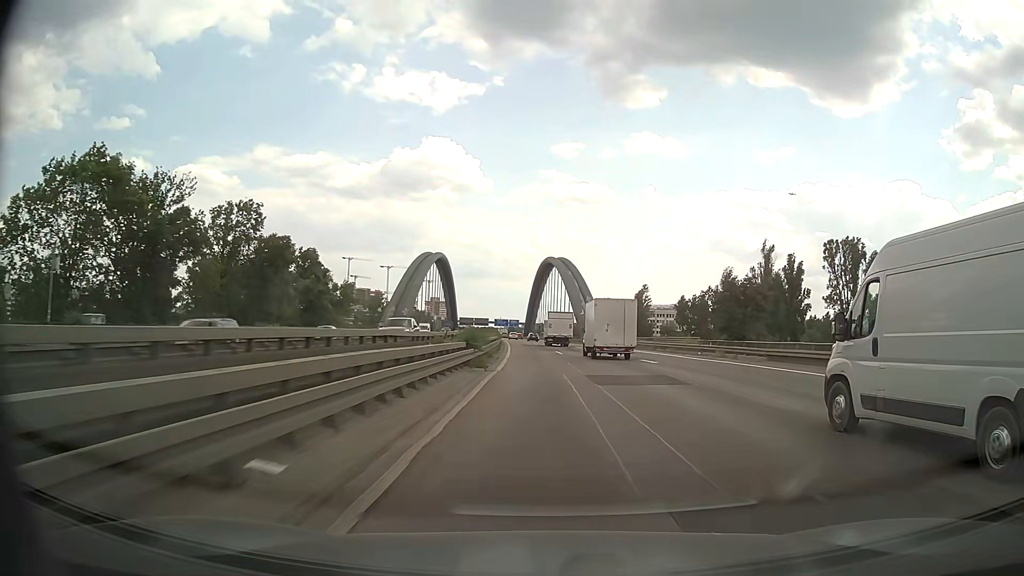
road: motorway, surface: asphalt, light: Day
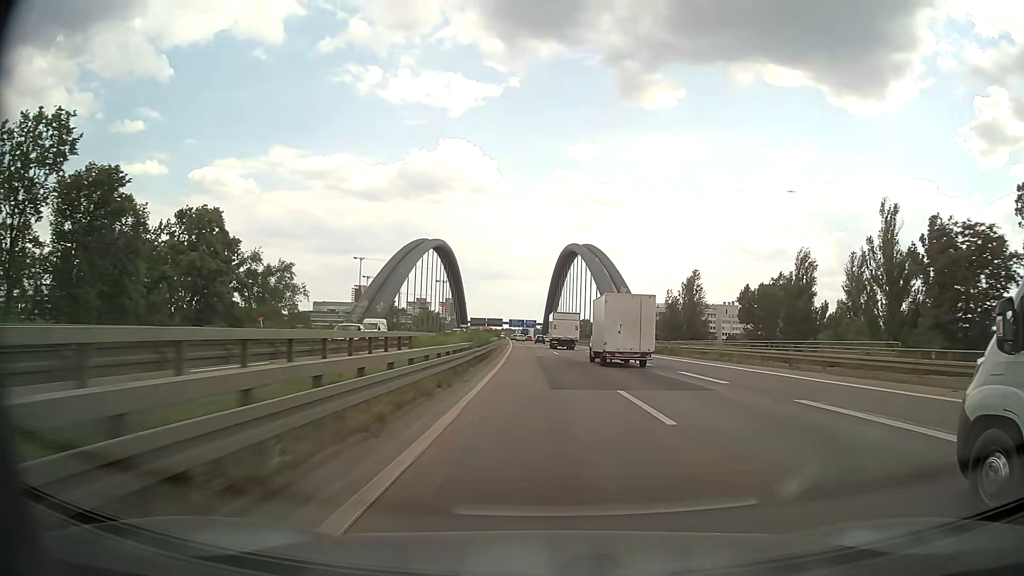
(-0.5, +32.8) m; -2°
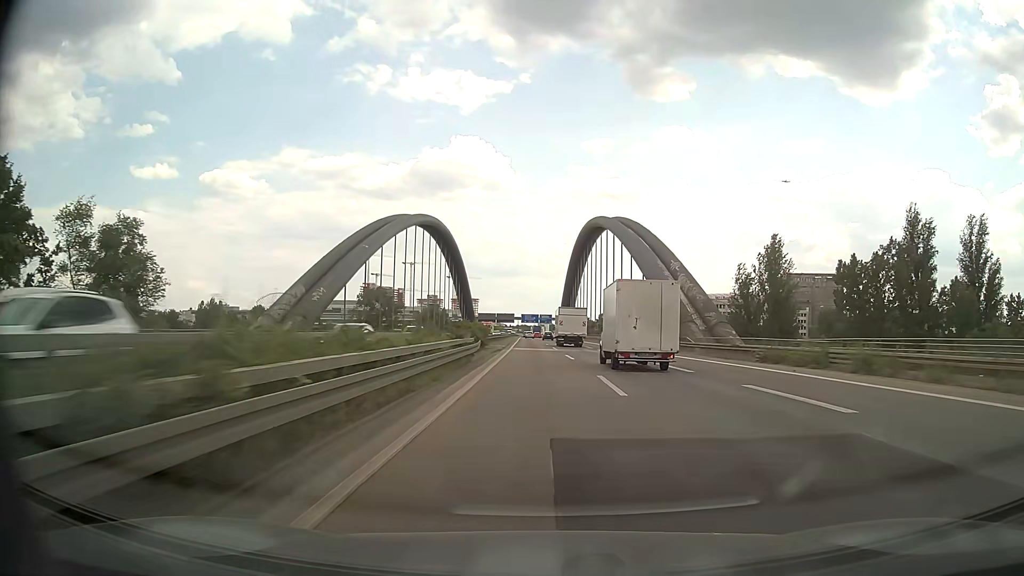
(-0.4, +32.6) m; -1°
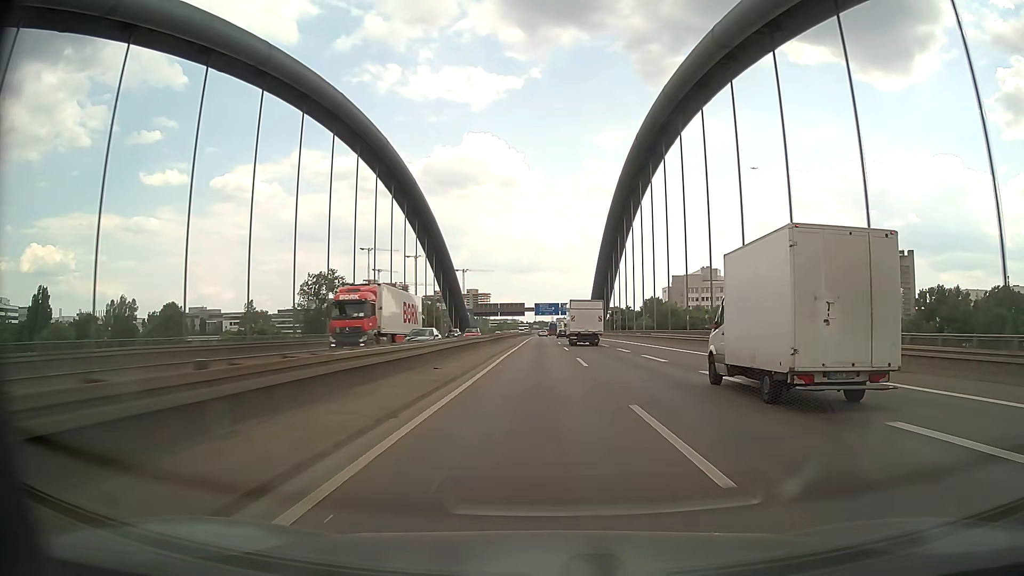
(-1.8, +81.0) m; -2°
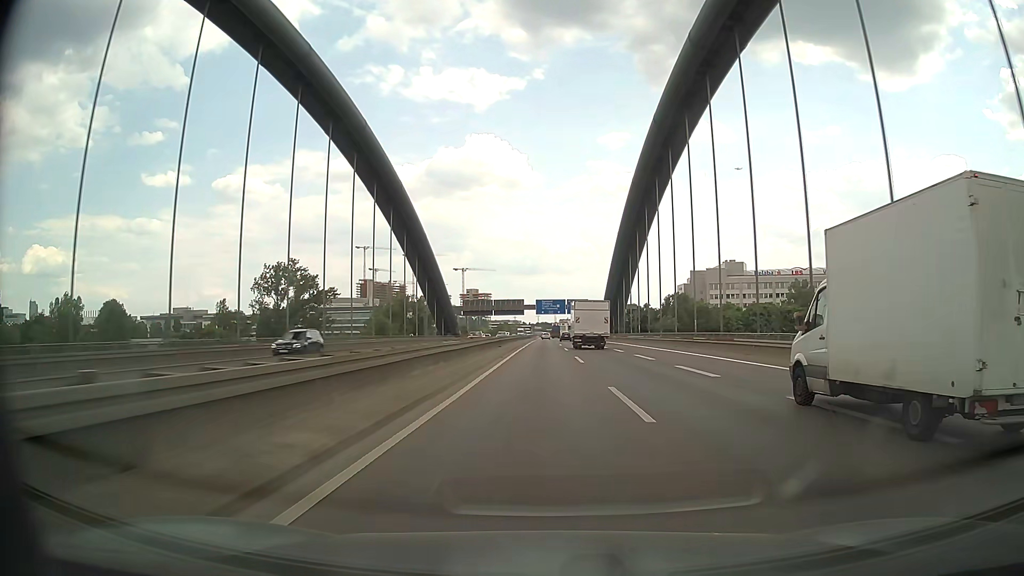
(0.0, +32.4) m; 0°
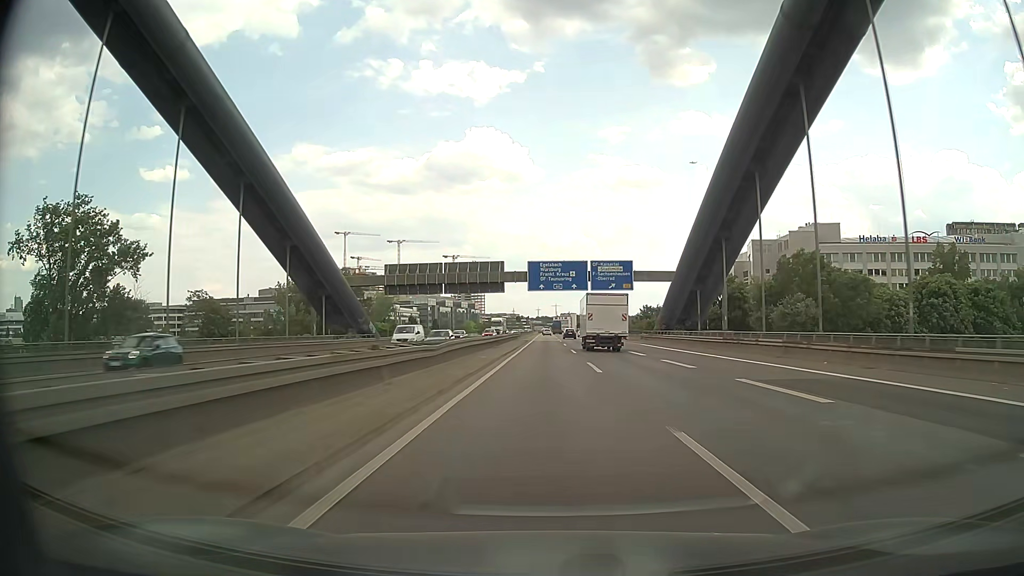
(0.0, +81.0) m; 0°
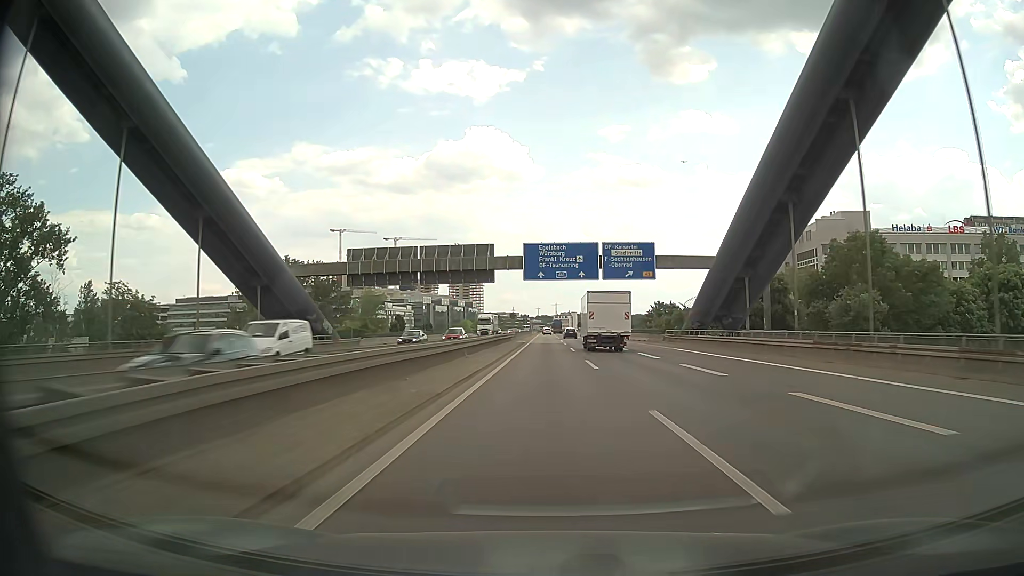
(0.0, +16.2) m; 0°
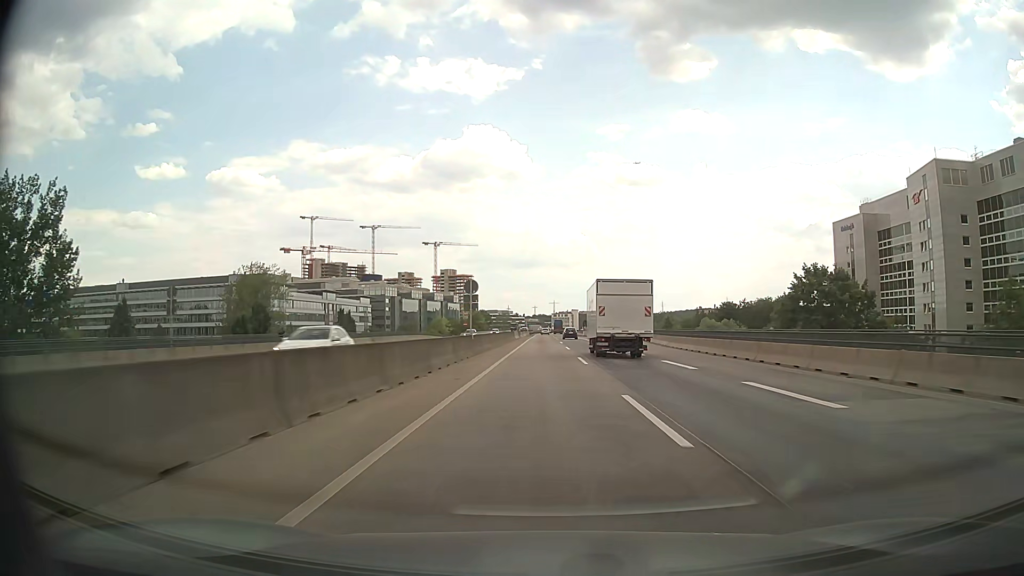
(+0.2, +81.6) m; 0°
(0, +10) (0, +20) (0, +30) (0, +40) (0, +50) (-1, +60) (-1, +70) (-1, +80) (-1, +90) (-1, +100) m
